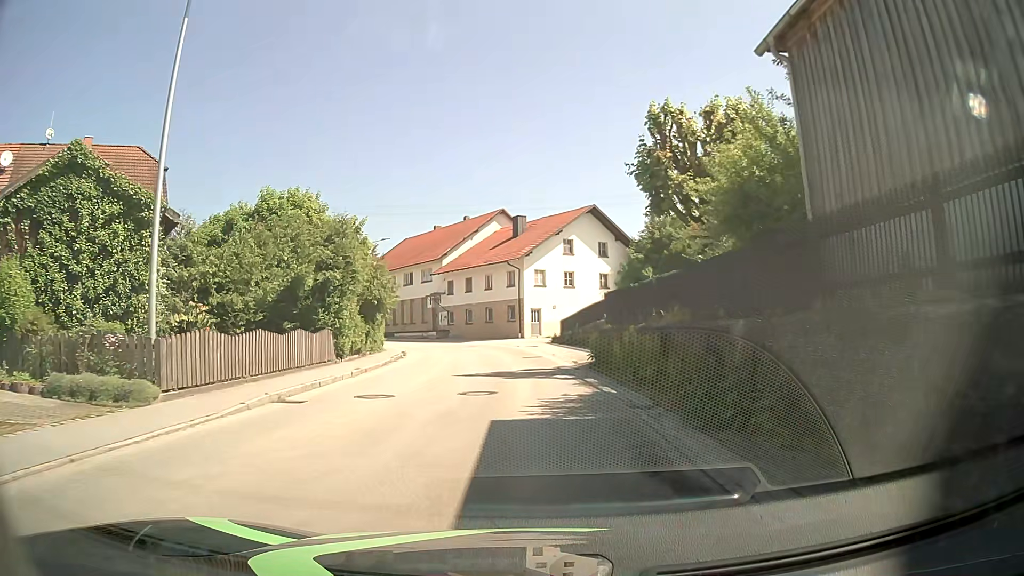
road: tertiary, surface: asphalt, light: Day
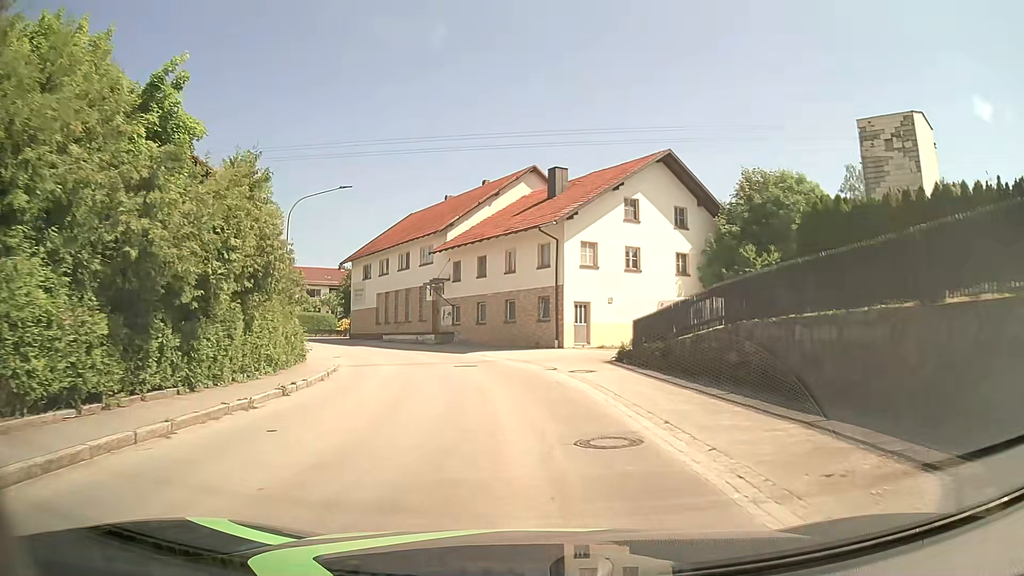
(-0.4, +19.0) m; -3°
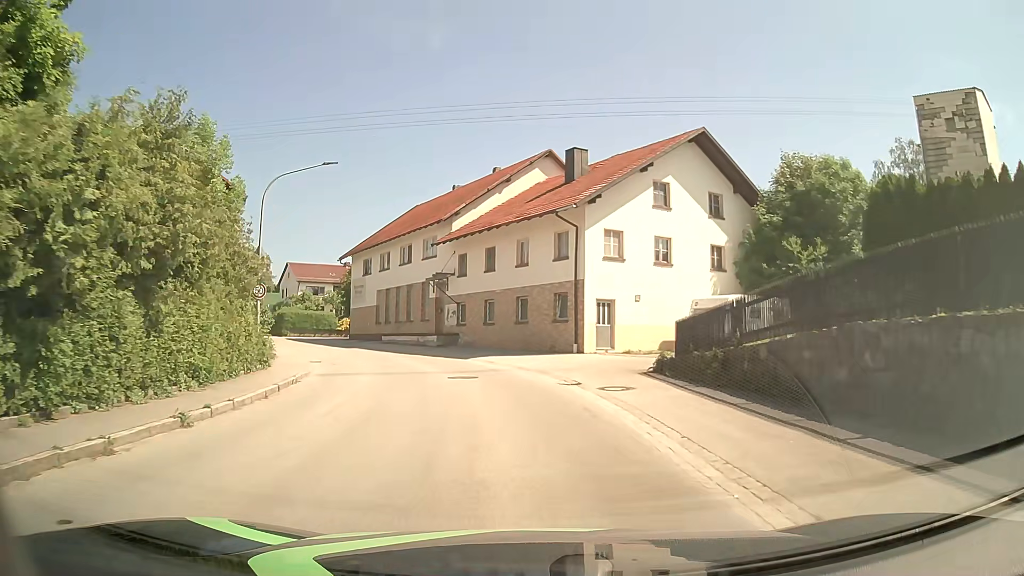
(0.0, +4.7) m; -1°
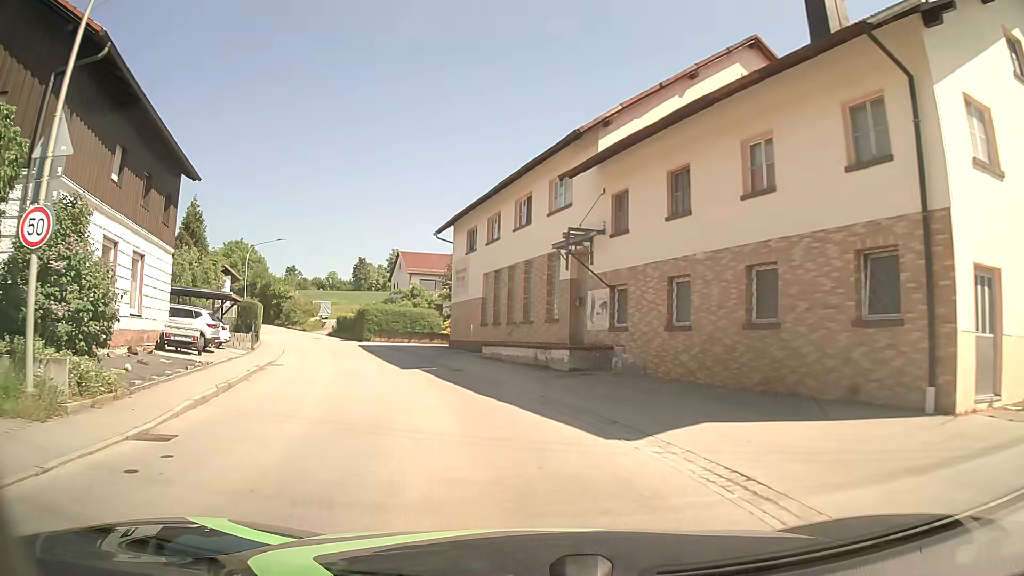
(-1.7, +18.8) m; -12°
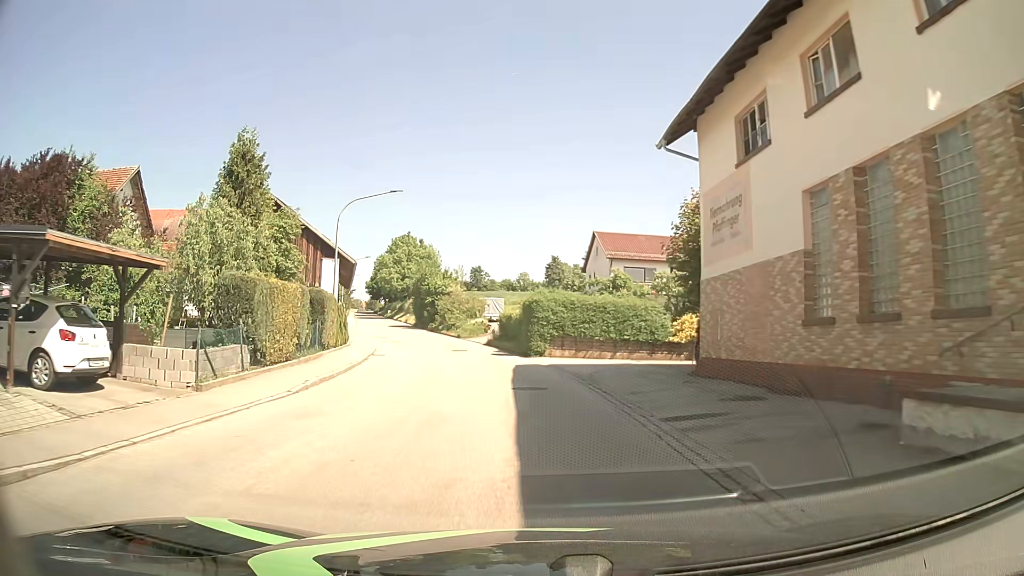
(-3.8, +20.9) m; -18°
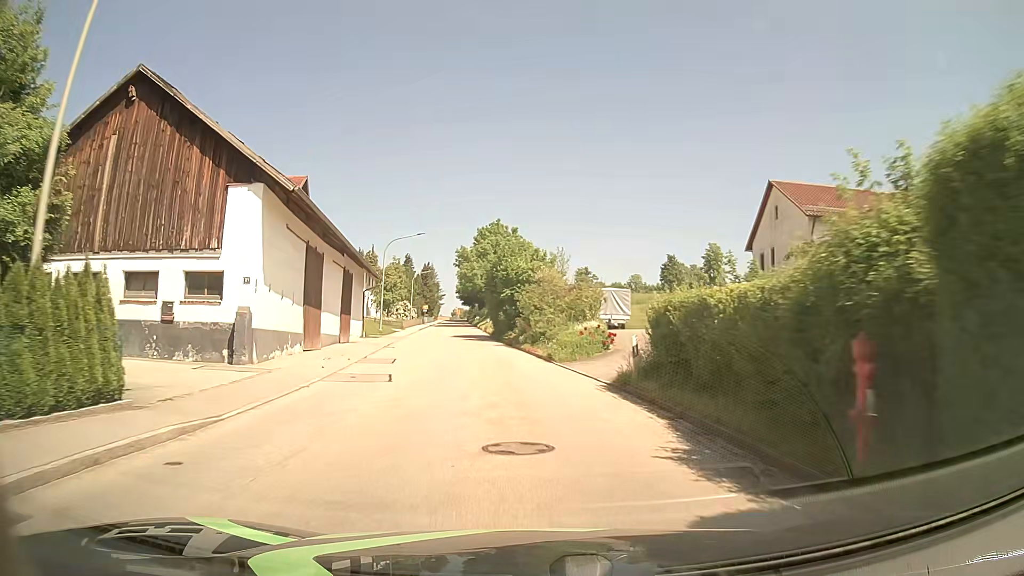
(-1.8, +25.5) m; -9°
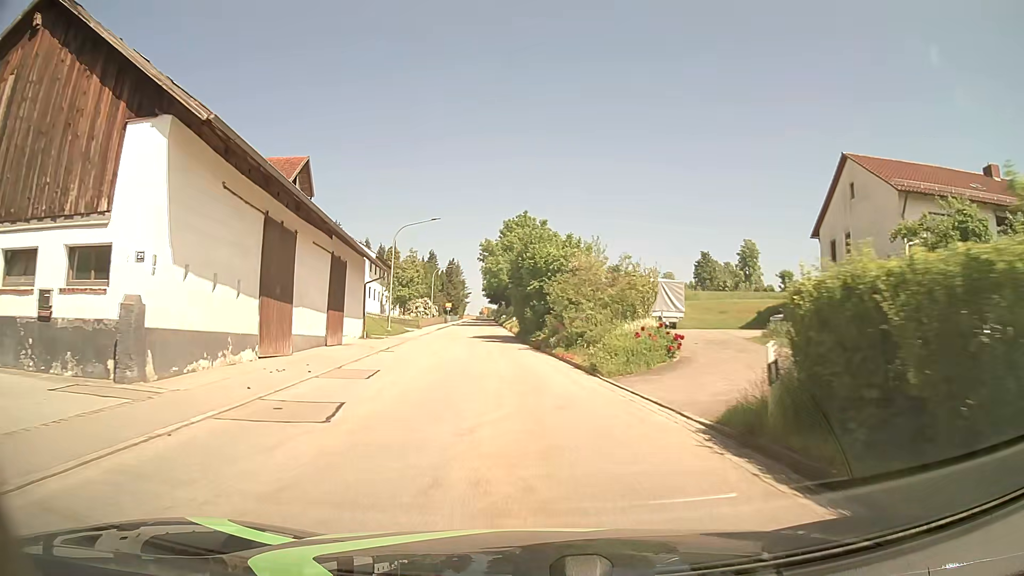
(-0.1, +6.8) m; -2°
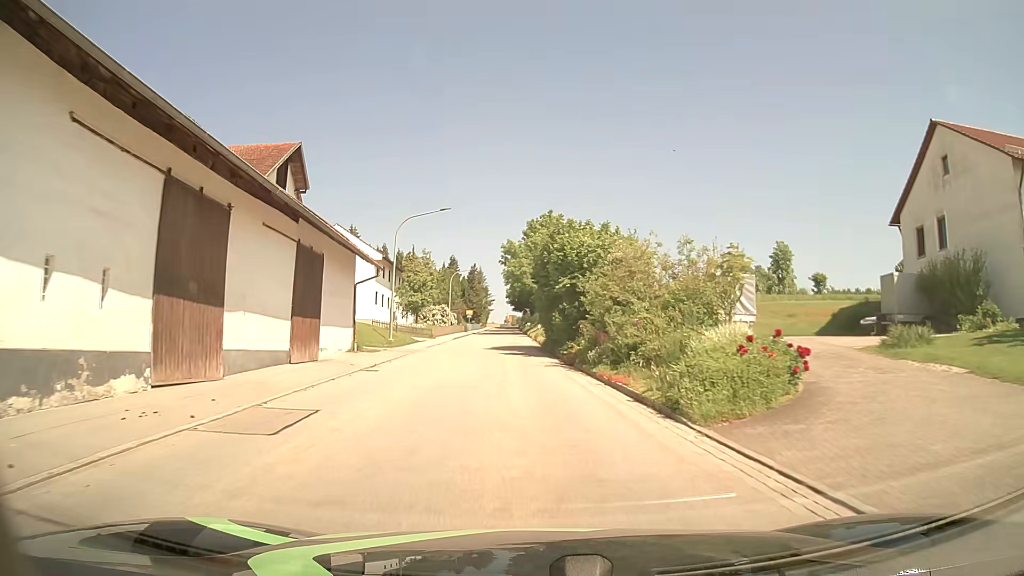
(-0.1, +7.0) m; -2°
